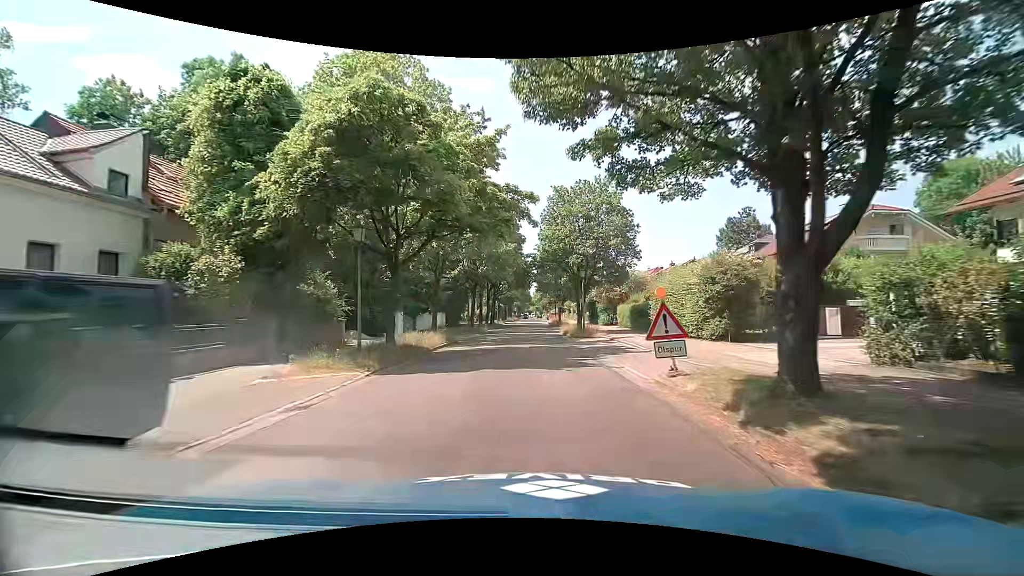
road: tertiary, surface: asphalt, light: Day
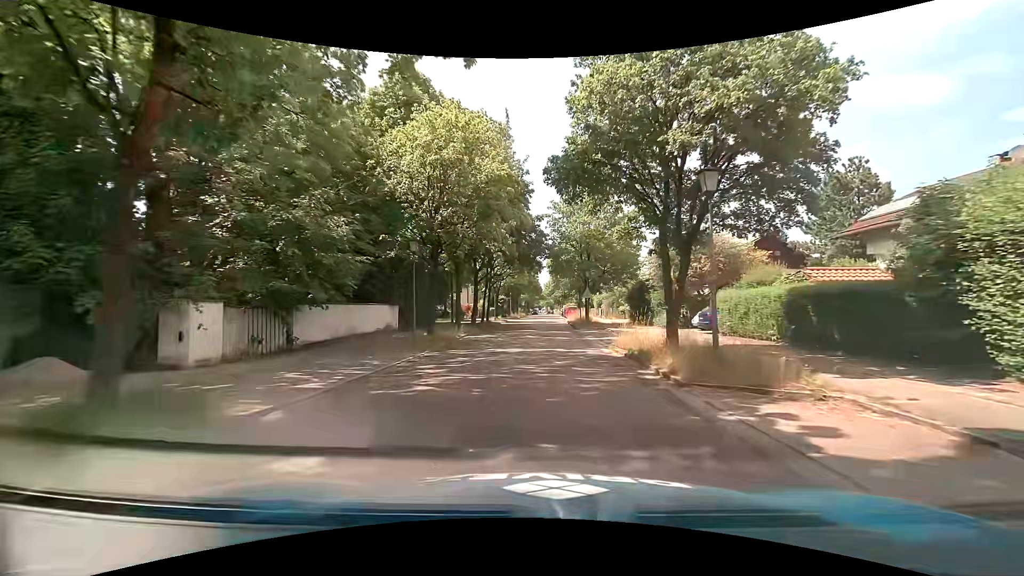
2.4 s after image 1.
(0.0, +21.5) m; 0°
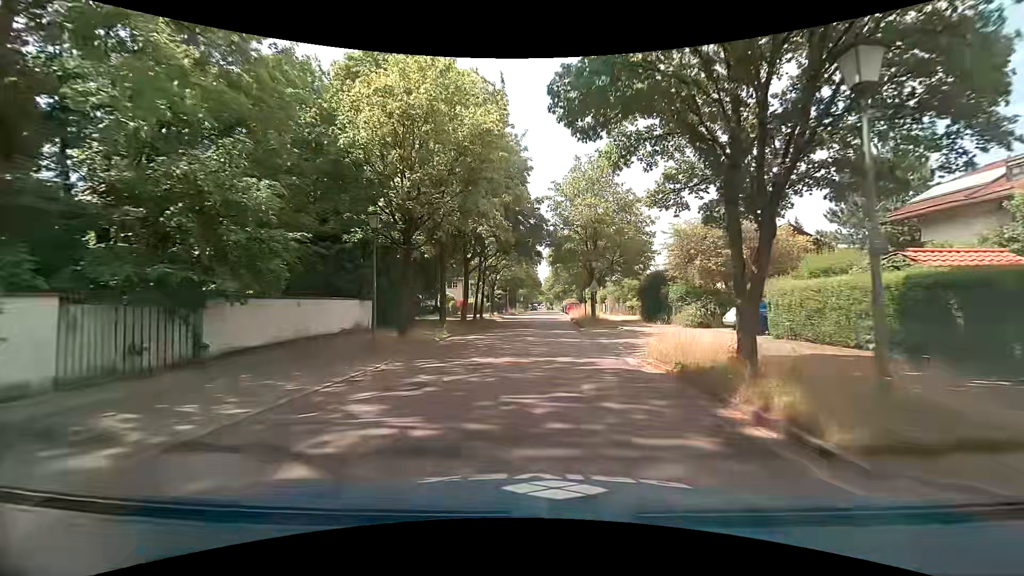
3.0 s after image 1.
(0.0, +4.7) m; -1°
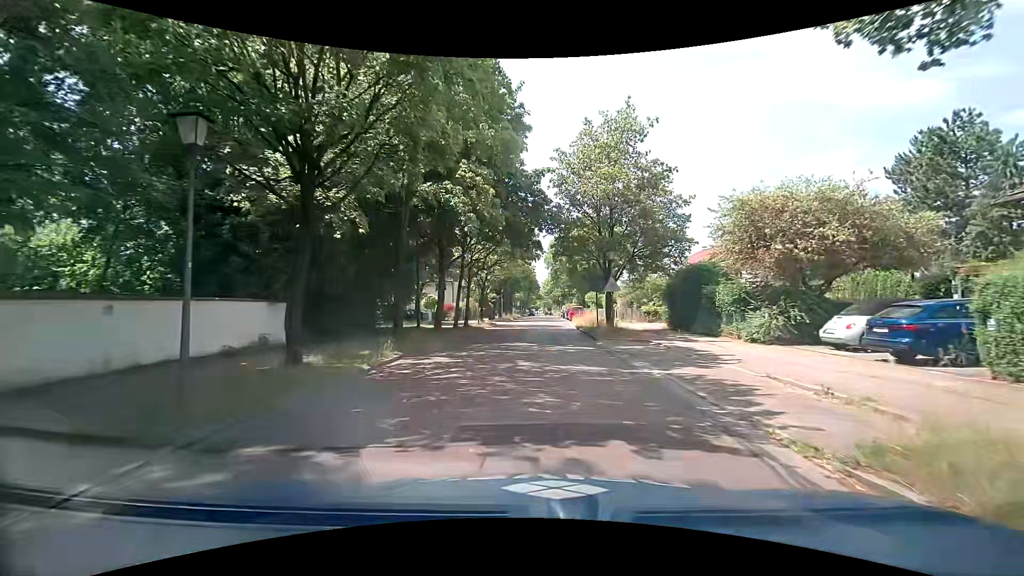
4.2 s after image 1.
(+0.1, +8.0) m; 0°
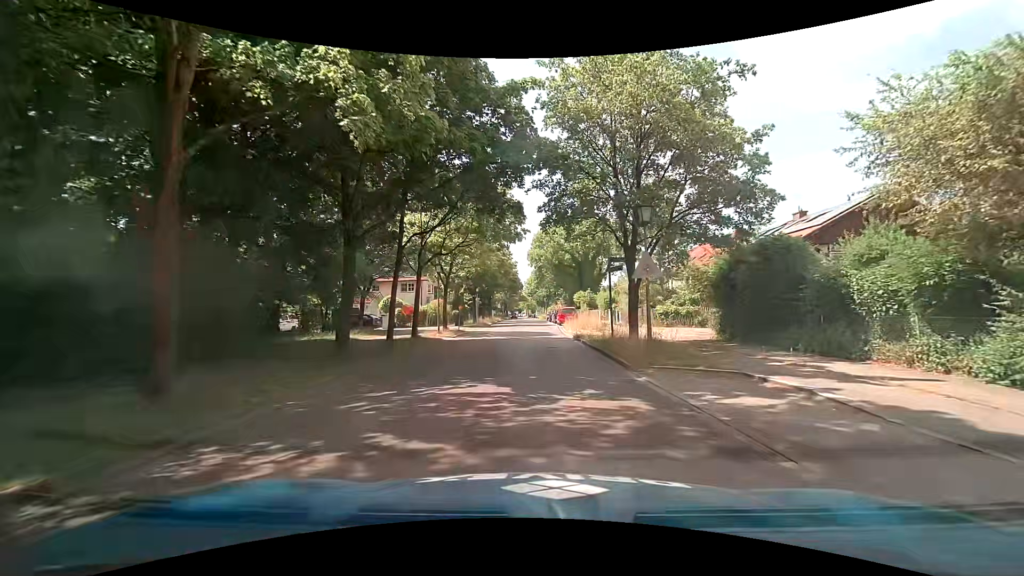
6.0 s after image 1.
(+0.3, +10.6) m; +3°
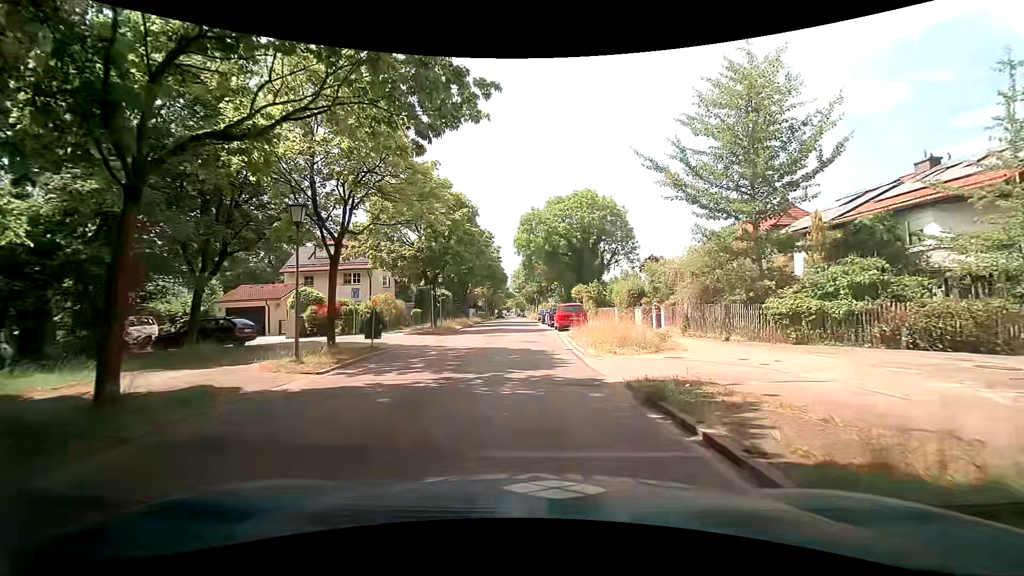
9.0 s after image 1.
(+0.1, +16.5) m; 0°
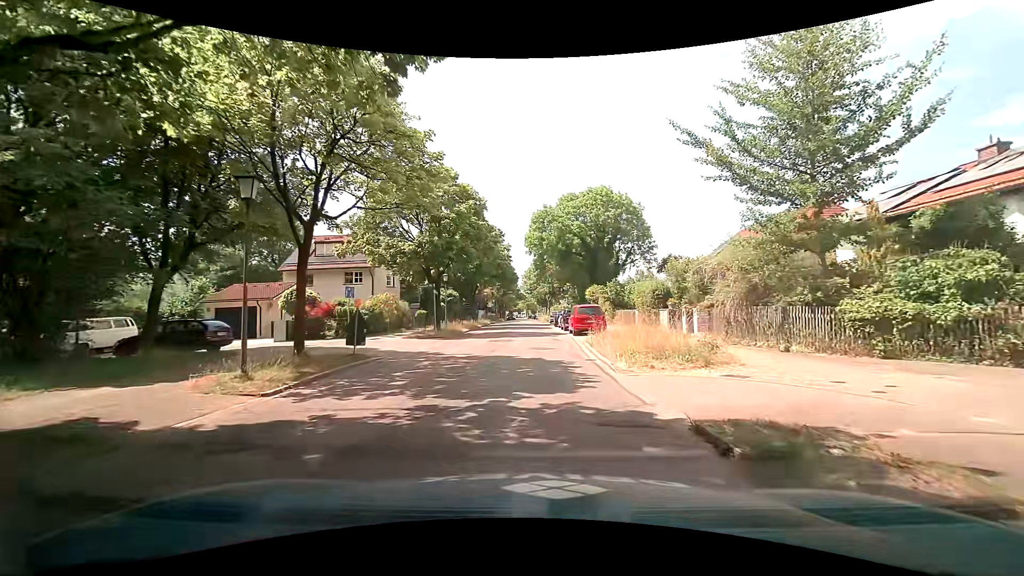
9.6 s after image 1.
(0.0, +3.0) m; -1°
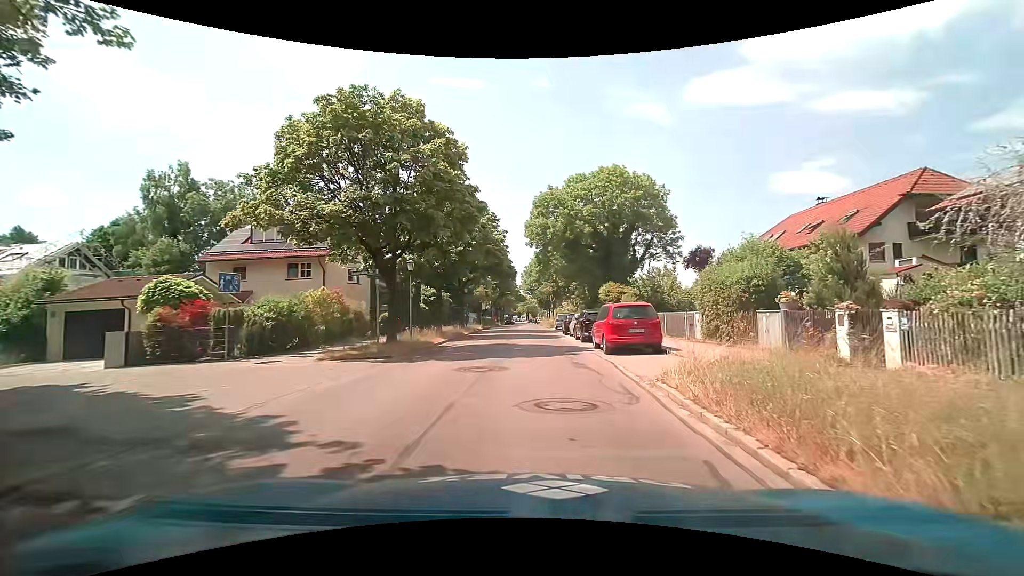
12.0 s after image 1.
(-0.1, +11.3) m; +1°
(0, +10) (0, +20) (0, +30) (-1, +40) (-1, +50) (-1, +60) (-1, +70) (-1, +80) (-1, +90) (+5, +97) m
